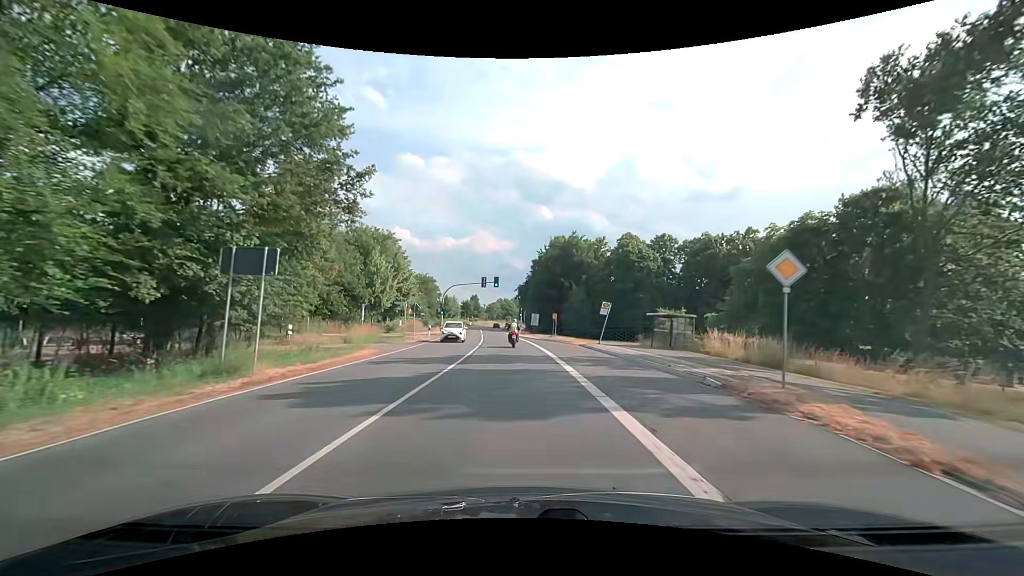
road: secondary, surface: asphalt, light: Day
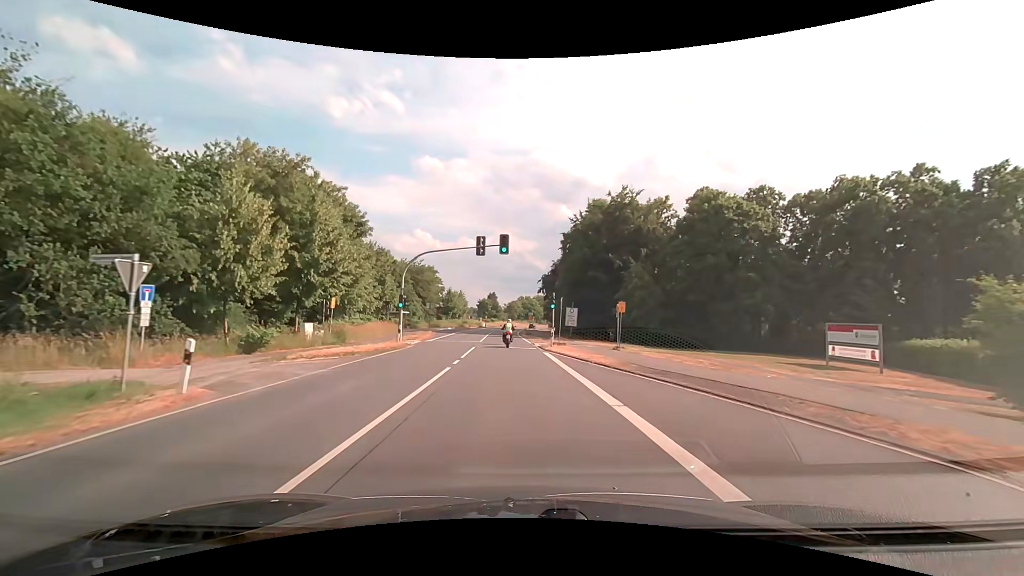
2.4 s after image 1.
(-0.8, +31.3) m; -3°
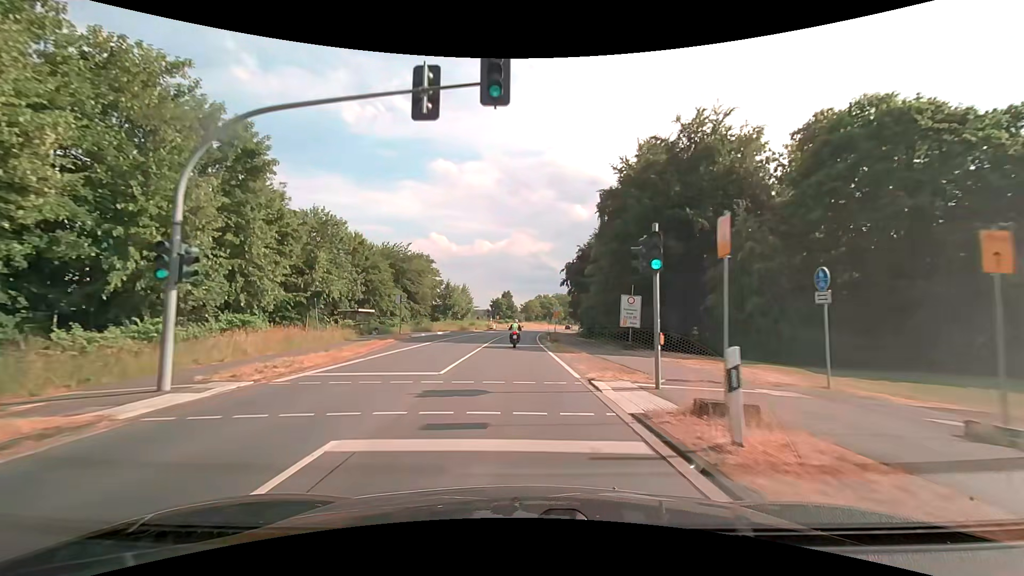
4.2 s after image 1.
(-0.4, +23.4) m; -2°
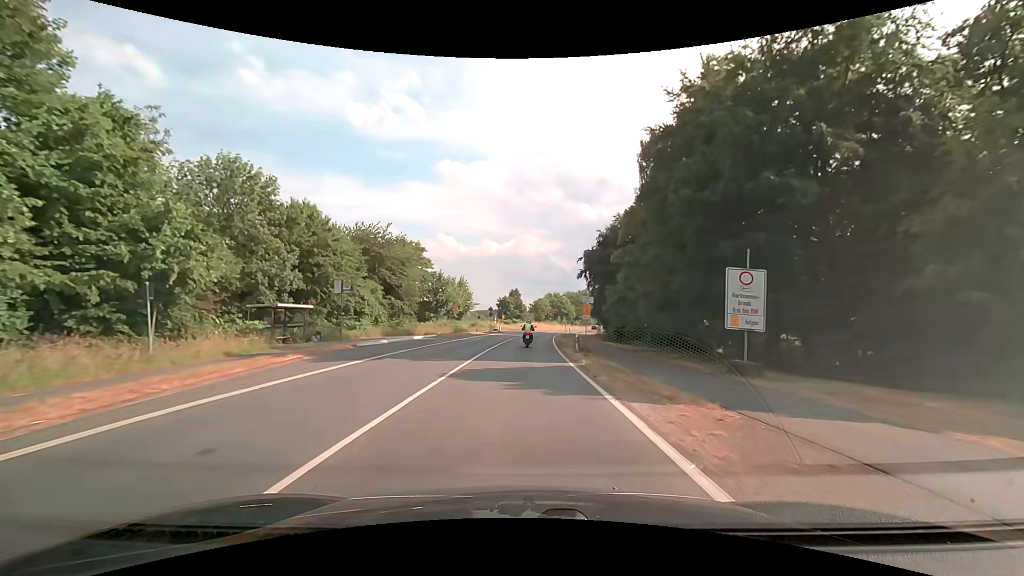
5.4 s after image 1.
(-0.1, +15.6) m; -1°
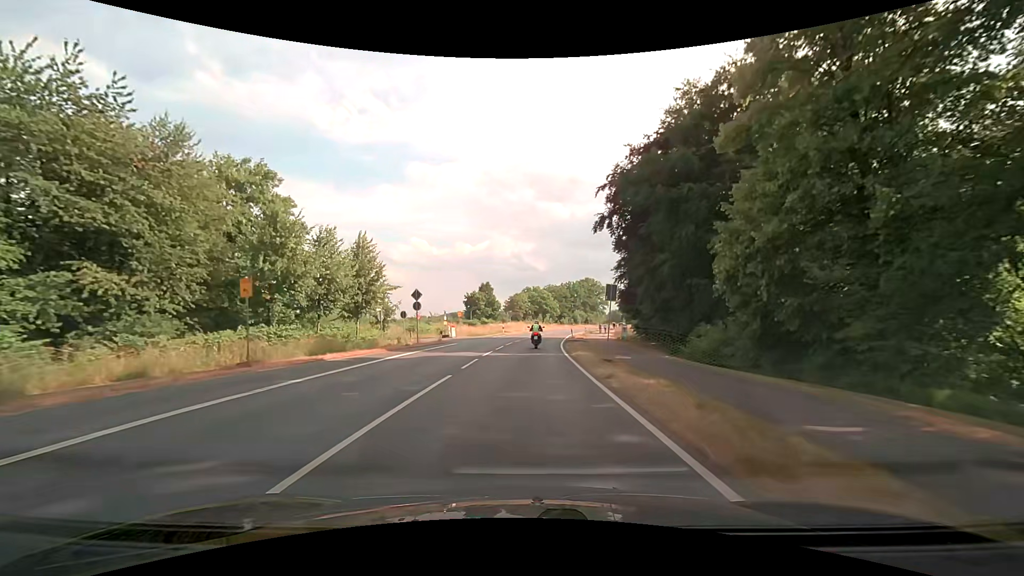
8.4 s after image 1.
(+0.4, +38.7) m; +2°
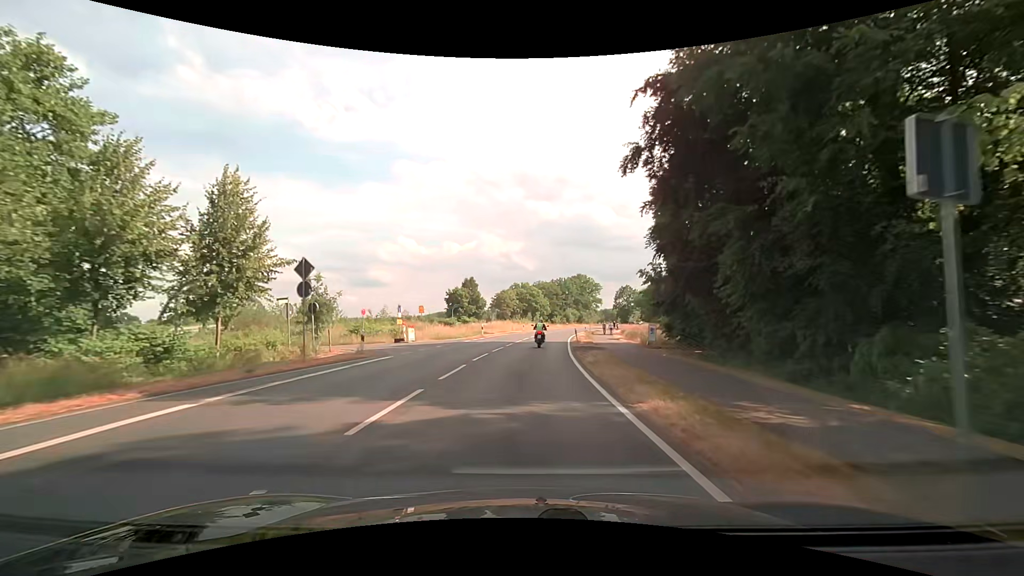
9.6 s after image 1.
(+0.3, +15.5) m; +2°
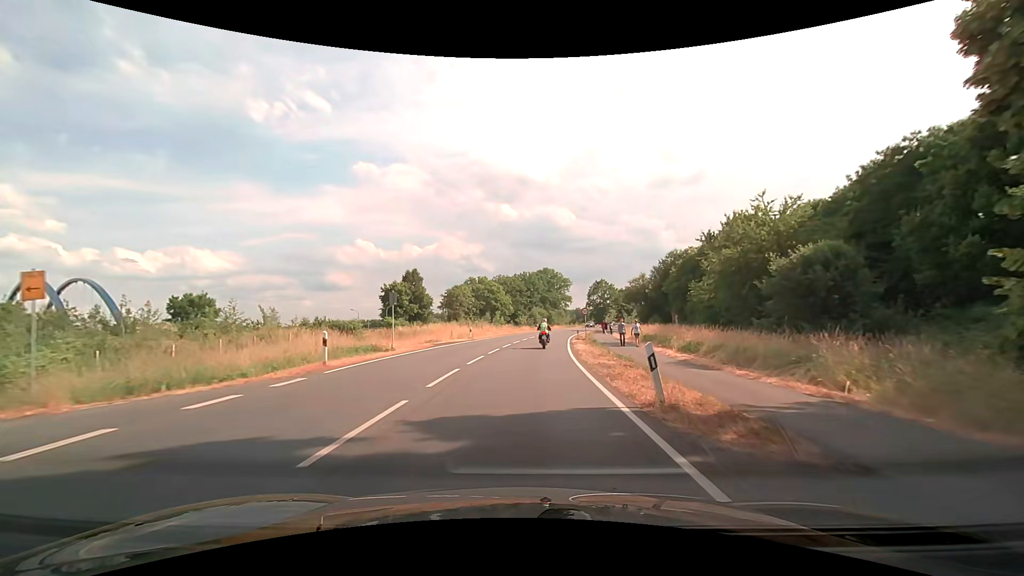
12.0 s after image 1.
(+1.0, +30.8) m; +4°
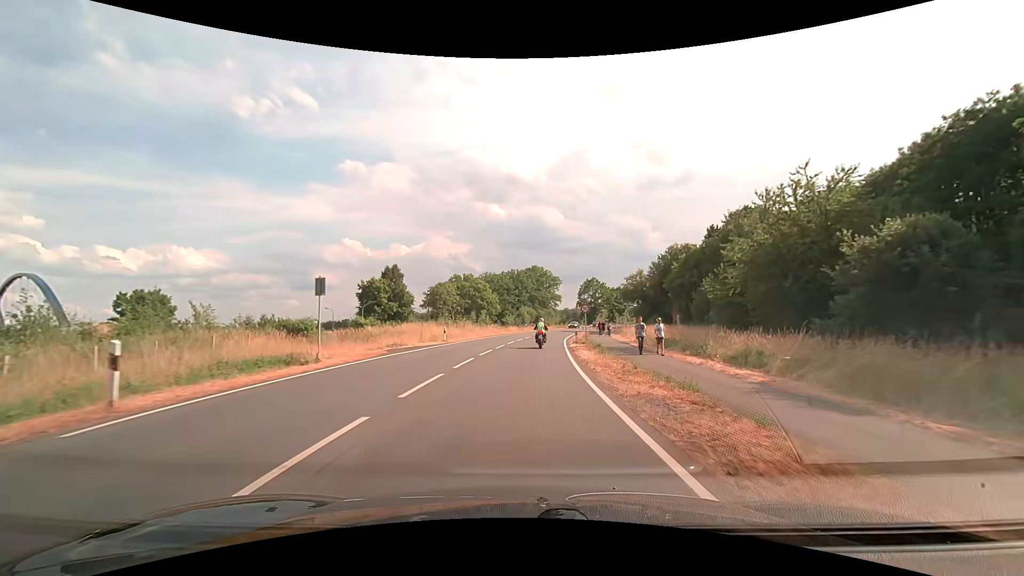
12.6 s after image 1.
(+0.1, +7.7) m; +2°
(0, +10) (0, +20) (+1, +30) (+2, +40) (+3, +50) (+4, +60) (+5, +70) (+7, +80) (+9, +89) (+12, +99) m
